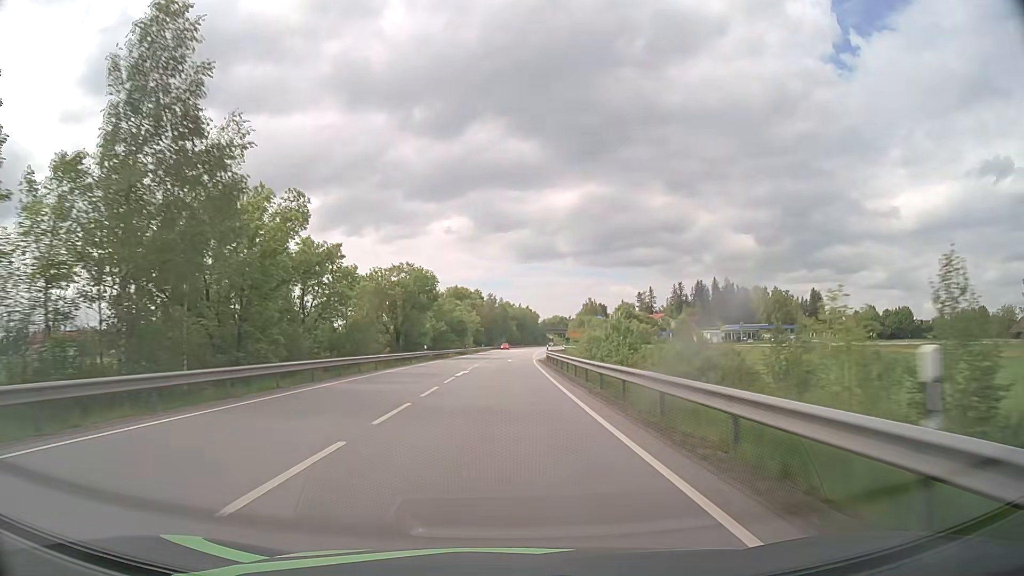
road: primary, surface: asphalt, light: Day
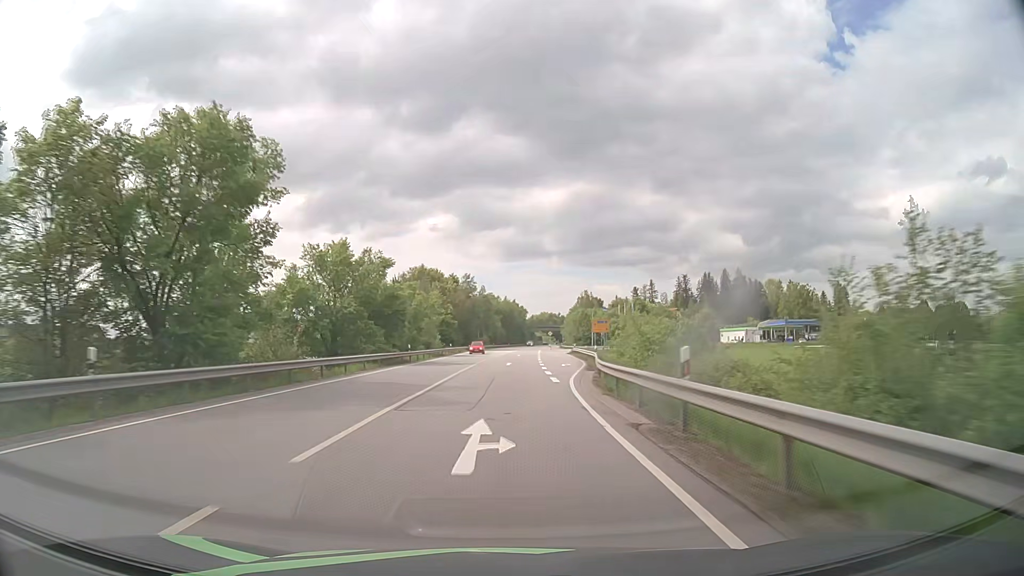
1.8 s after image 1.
(+0.4, +46.1) m; +1°
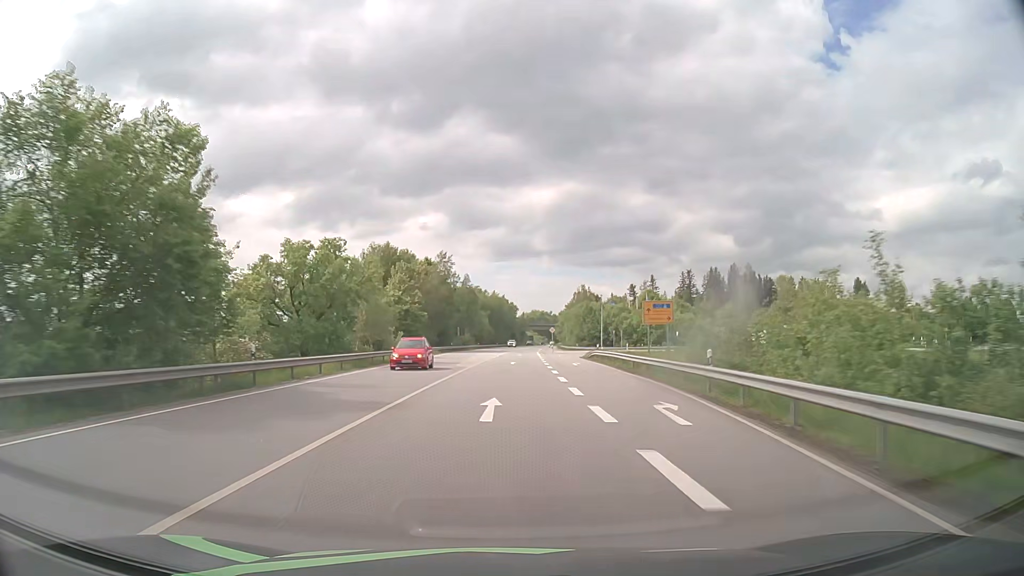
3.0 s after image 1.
(+0.3, +30.5) m; +1°
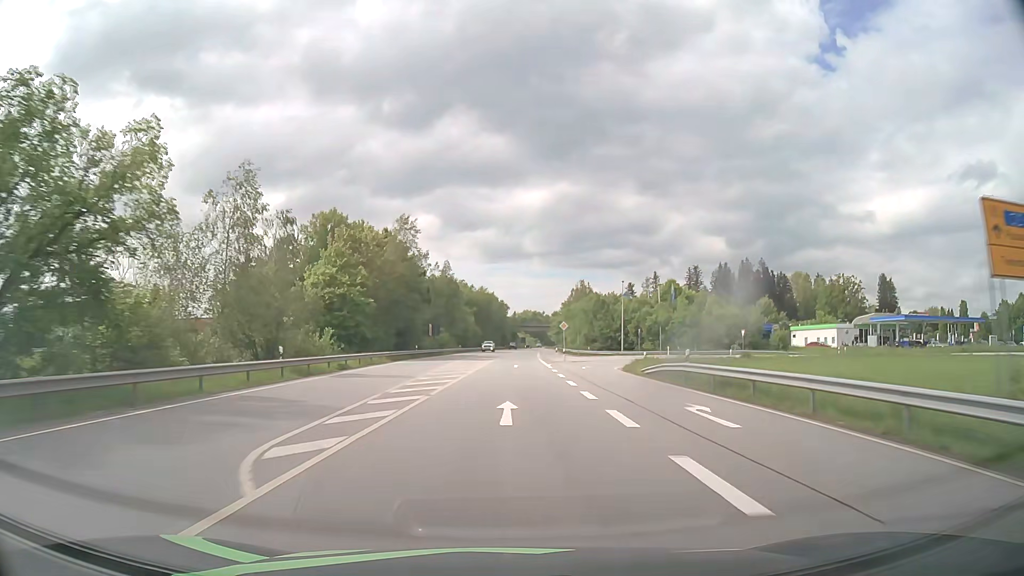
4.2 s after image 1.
(+0.3, +30.3) m; +1°
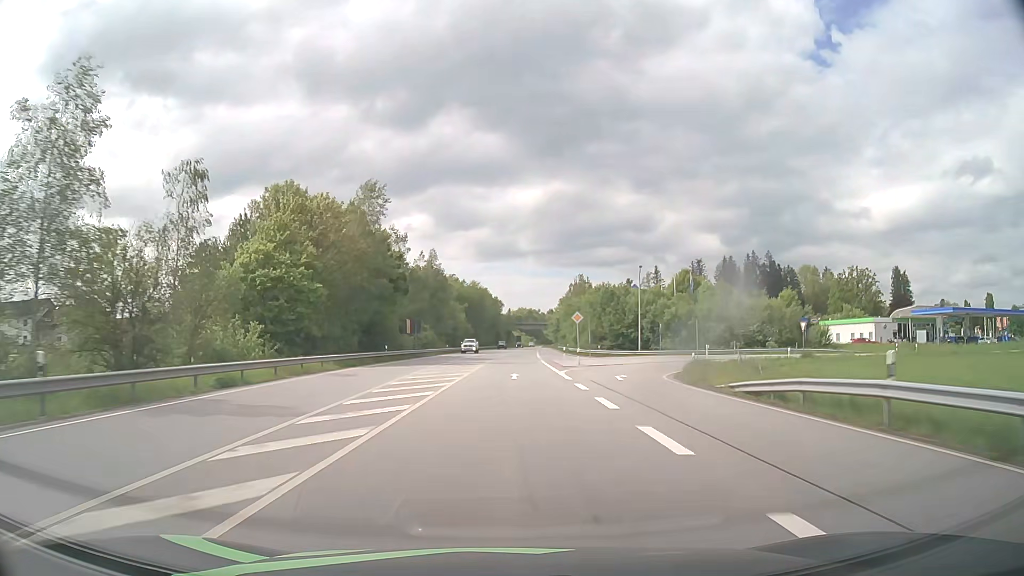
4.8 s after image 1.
(+0.1, +15.1) m; +1°
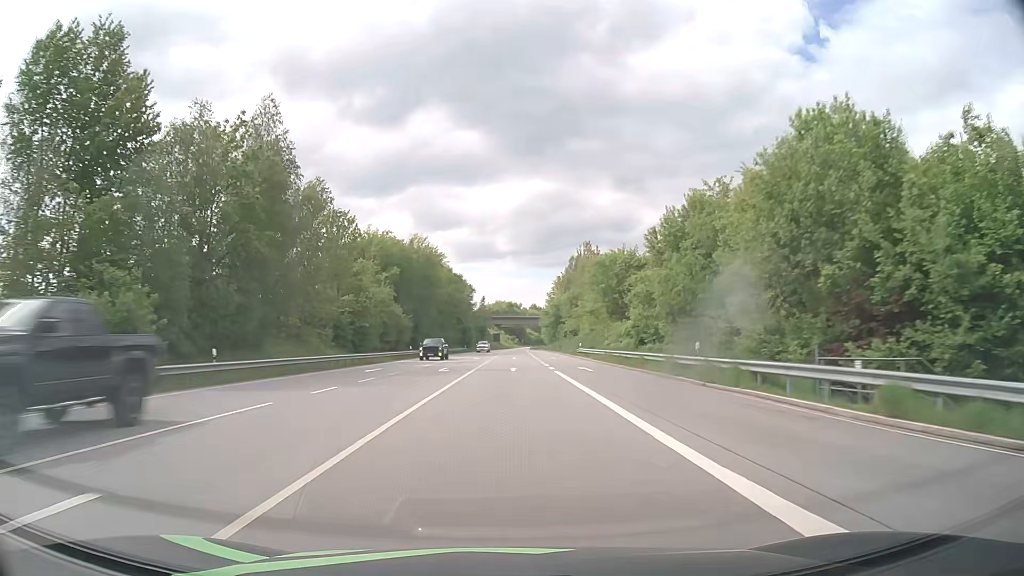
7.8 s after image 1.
(+1.4, +75.3) m; +2°
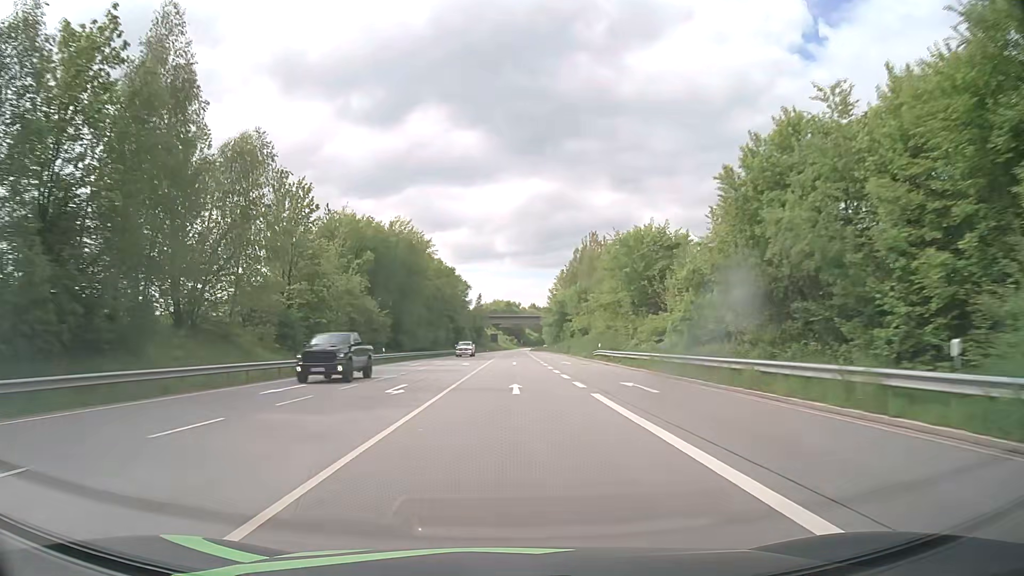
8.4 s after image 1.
(0.0, +15.1) m; 0°
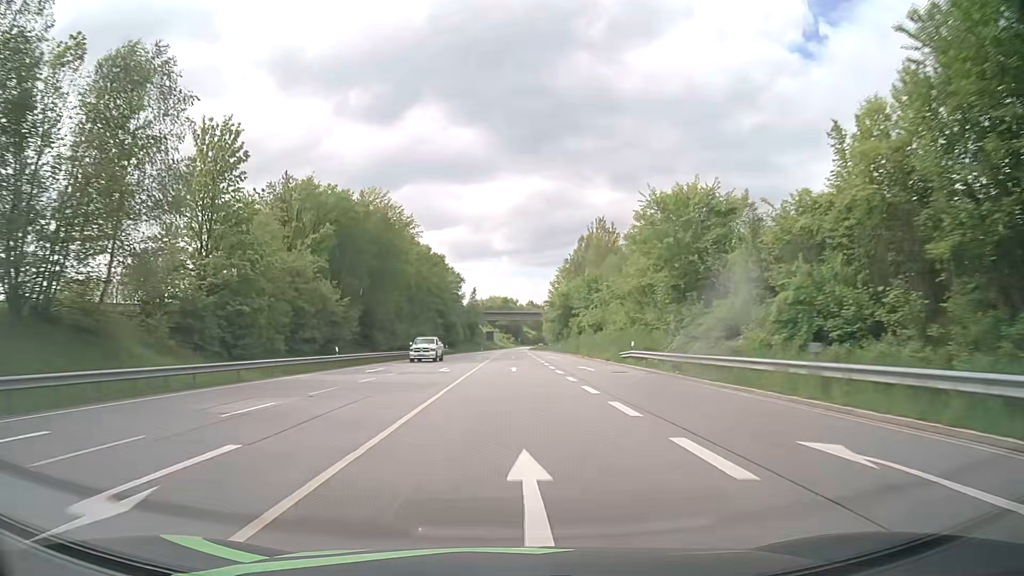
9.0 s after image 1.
(0.0, +15.1) m; 0°
(0, +10) (0, +20) (0, +30) (0, +40) (0, +50) (0, +60) (+1, +70) (+1, +80) (+1, +90) (+1, +100) m
